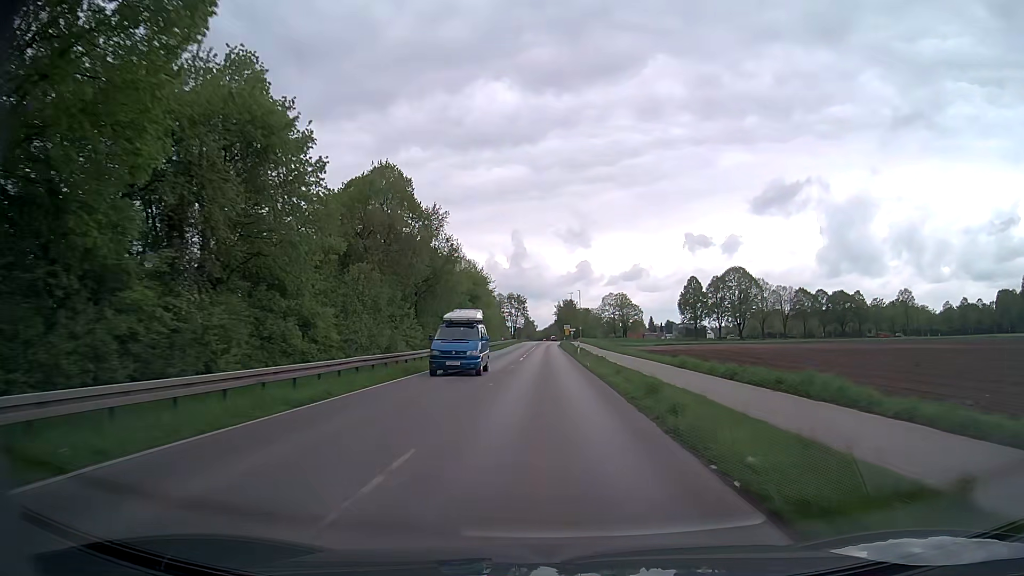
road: secondary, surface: asphalt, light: Day
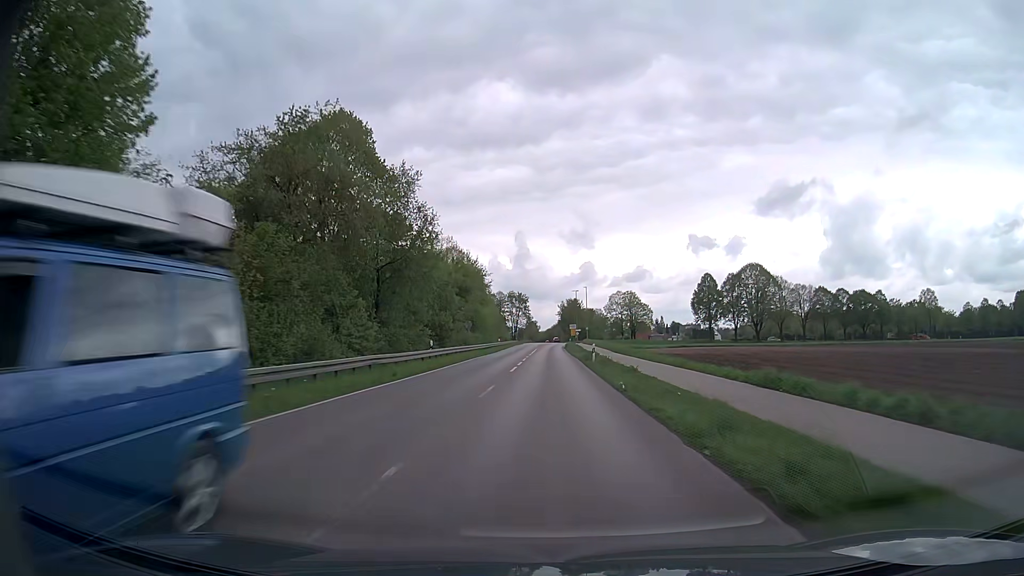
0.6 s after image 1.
(0.0, +12.9) m; 0°
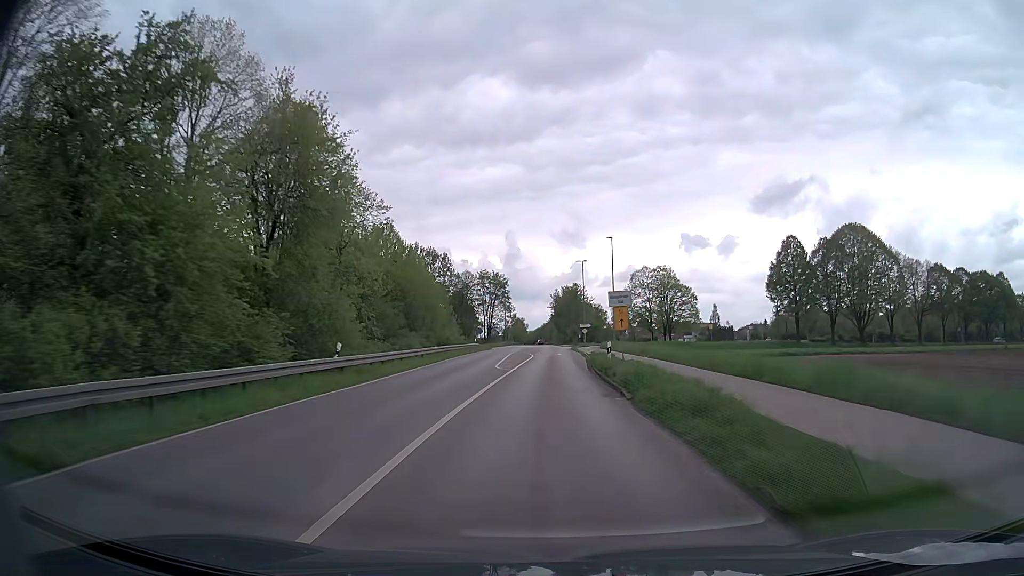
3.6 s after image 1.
(0.0, +63.9) m; +1°
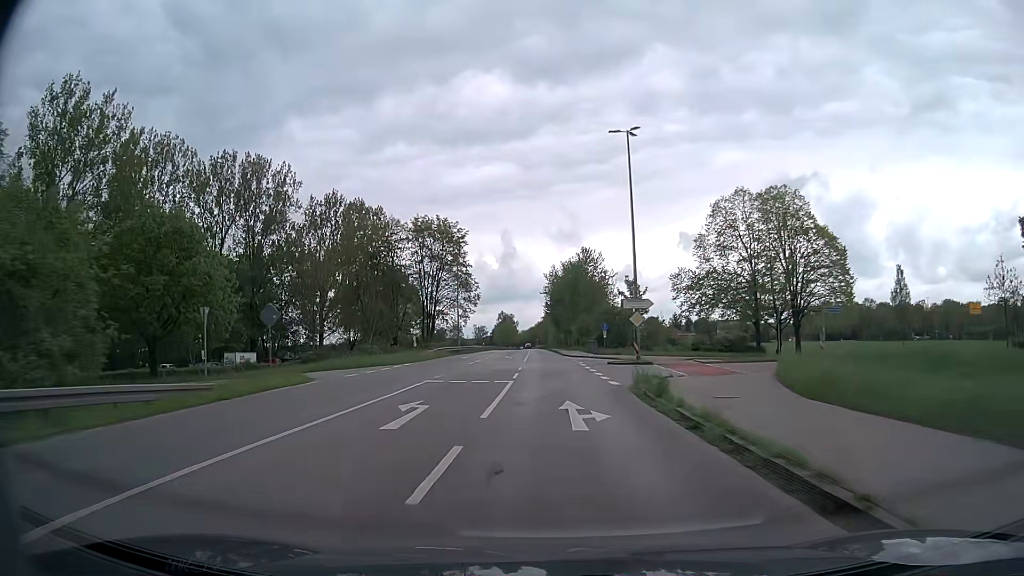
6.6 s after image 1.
(+0.6, +63.5) m; 0°
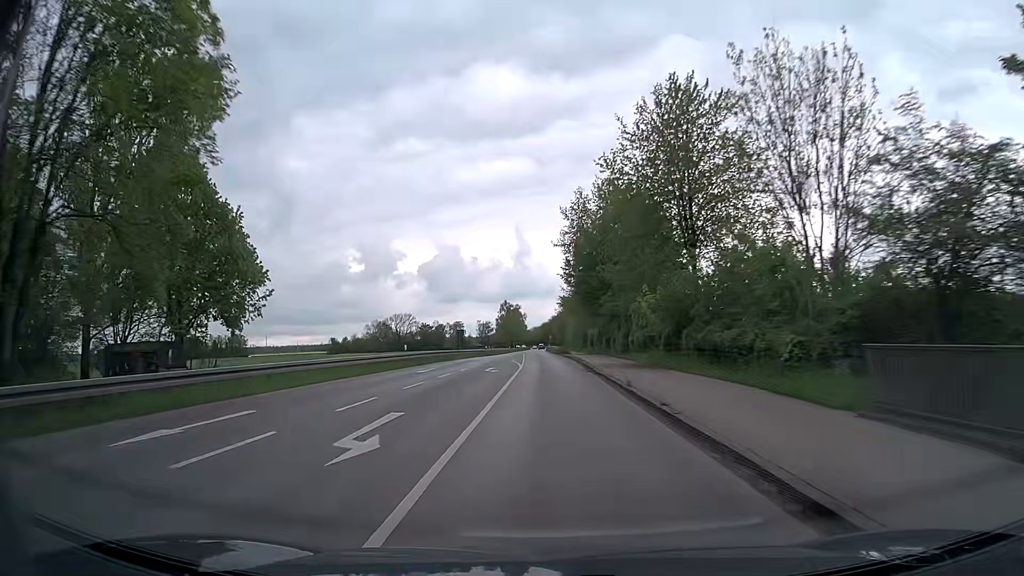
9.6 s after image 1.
(-0.5, +63.7) m; -1°
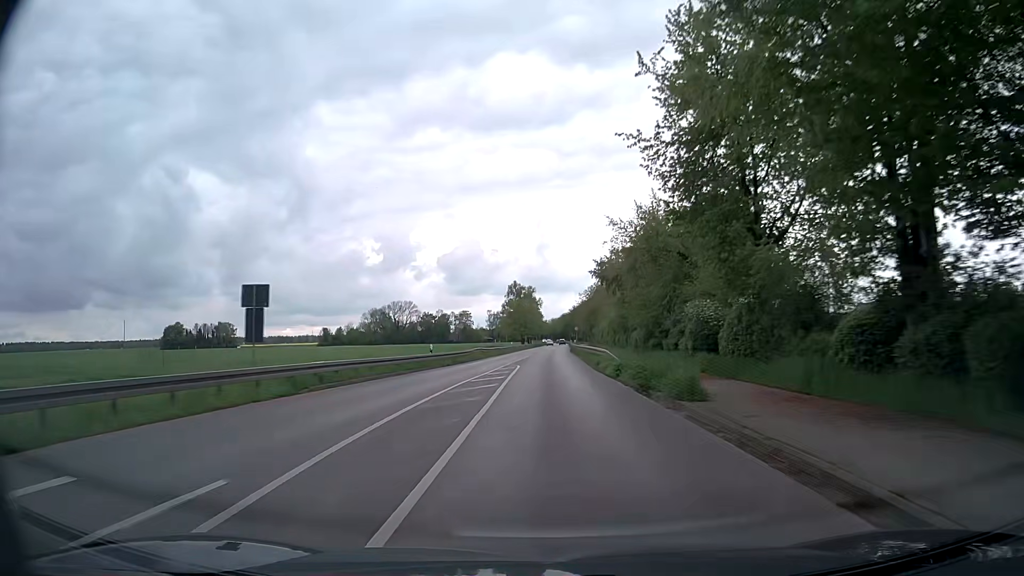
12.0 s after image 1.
(-0.6, +52.1) m; -2°
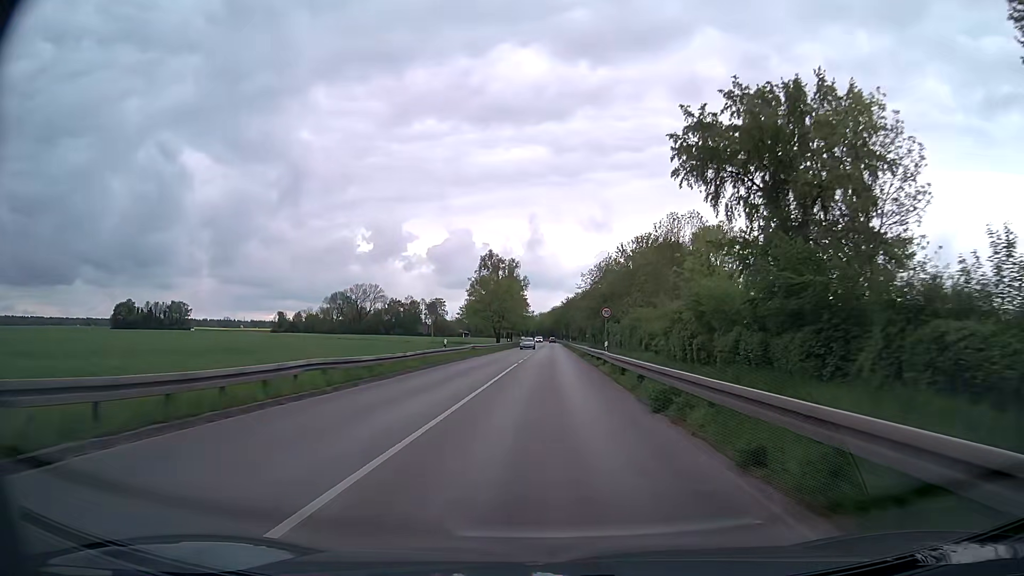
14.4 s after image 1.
(+0.1, +52.1) m; +1°
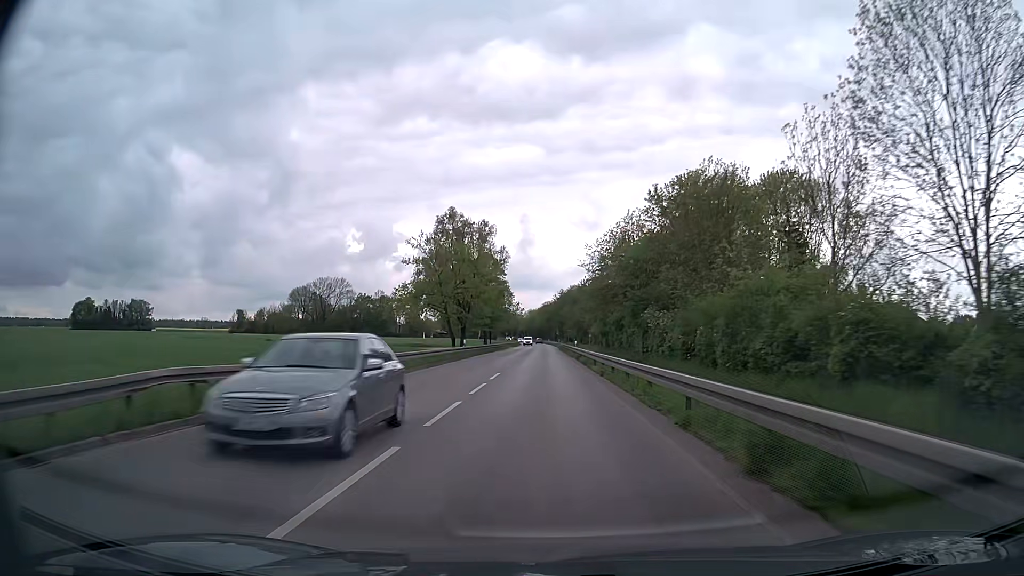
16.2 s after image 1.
(+0.5, +39.2) m; +1°
(0, +10) (0, +20) (0, +30) (0, +40) (0, +50) (0, +60) (0, +70) (0, +80) (0, +90) (0, +100) m
